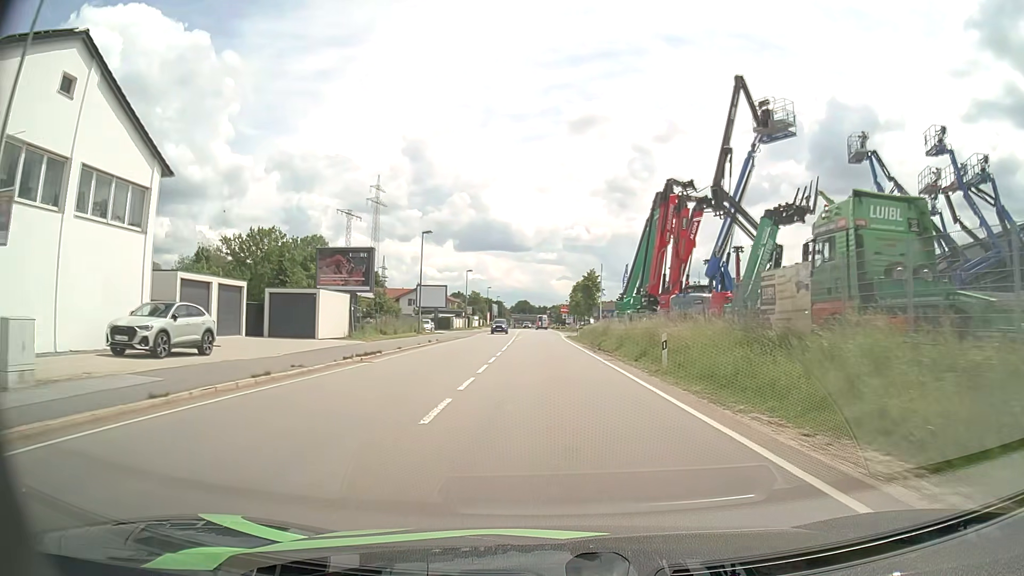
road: primary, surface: asphalt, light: Day
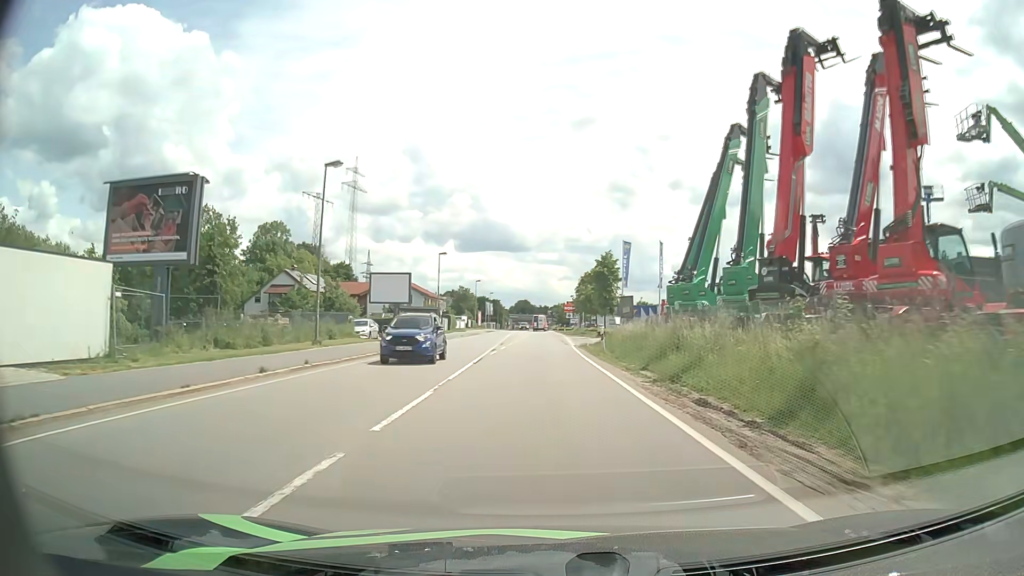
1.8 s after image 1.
(+0.1, +23.2) m; 0°
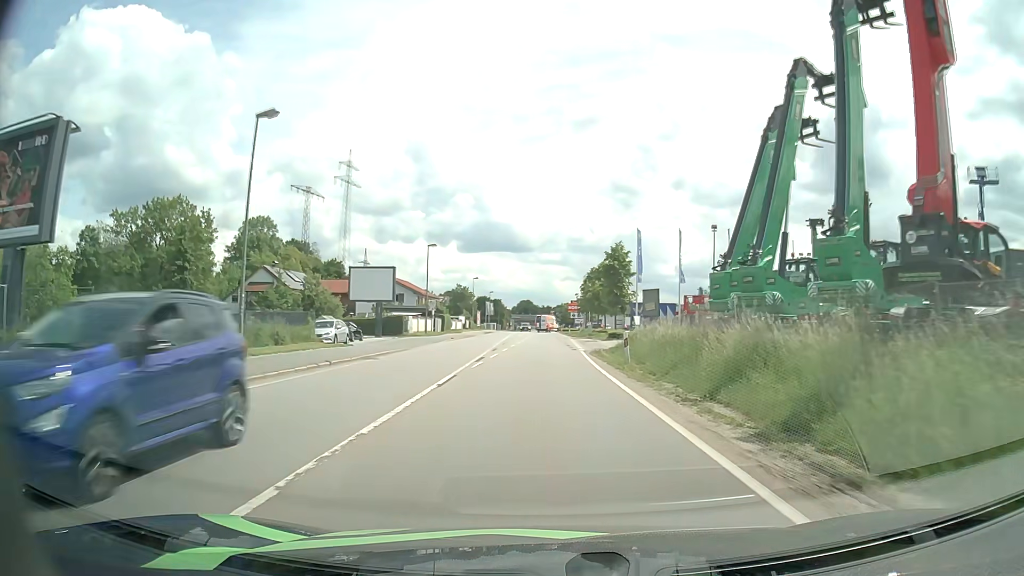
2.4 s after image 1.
(0.0, +7.7) m; 0°
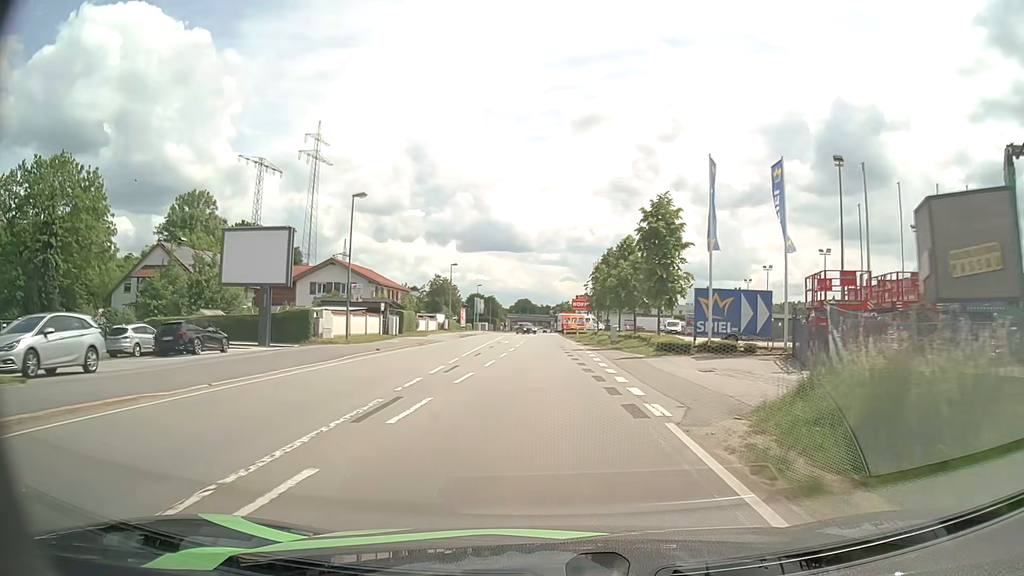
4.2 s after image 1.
(-0.1, +23.2) m; 0°
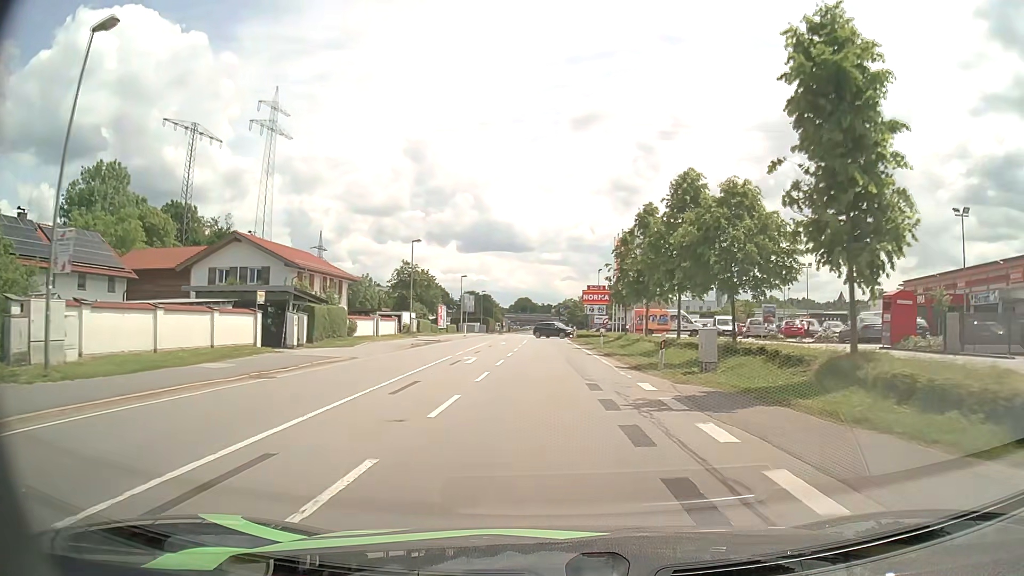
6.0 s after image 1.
(0.0, +23.4) m; 0°
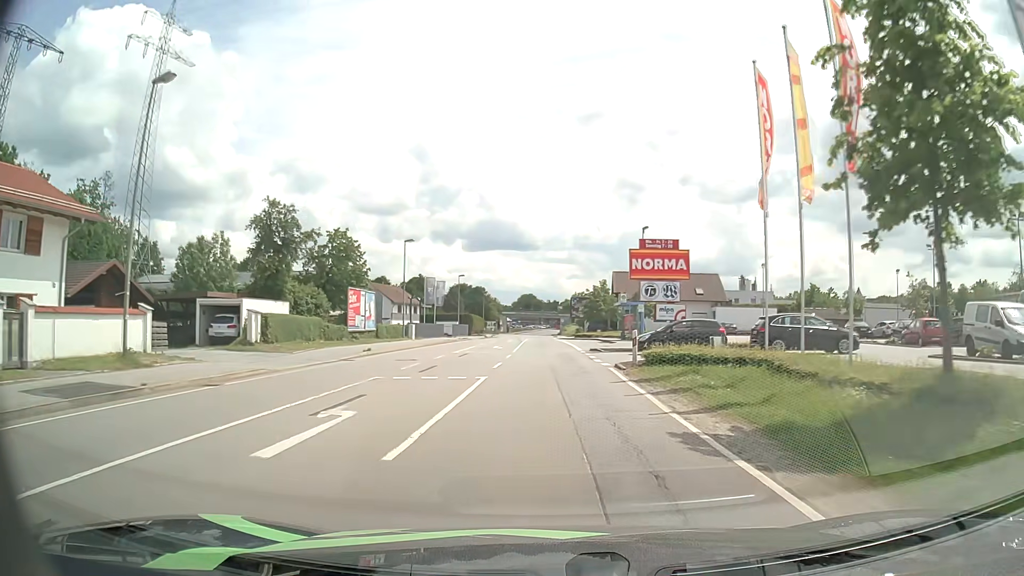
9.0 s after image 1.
(-0.1, +39.0) m; -1°
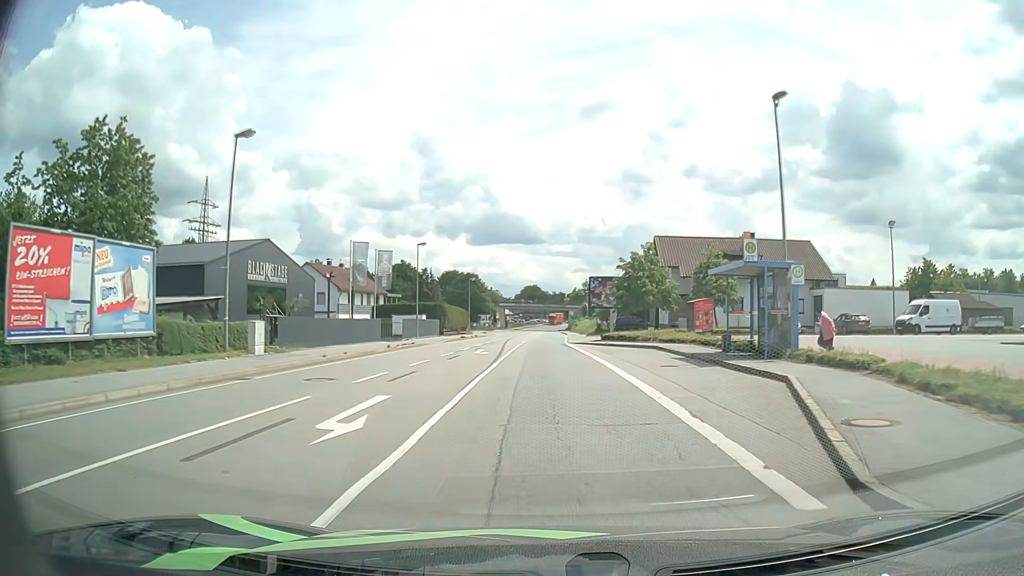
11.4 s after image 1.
(-0.1, +30.7) m; -1°
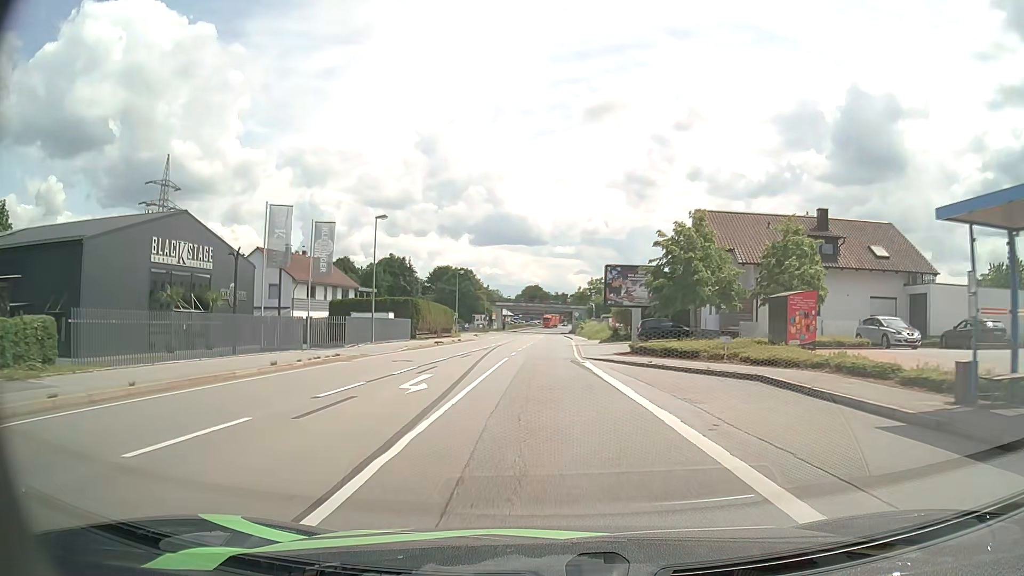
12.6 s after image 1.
(+0.1, +14.9) m; 0°
(0, +10) (0, +20) (0, +30) (0, +40) (0, +50) (0, +60) (0, +70) (0, +80) (0, +90) (0, +100) m
